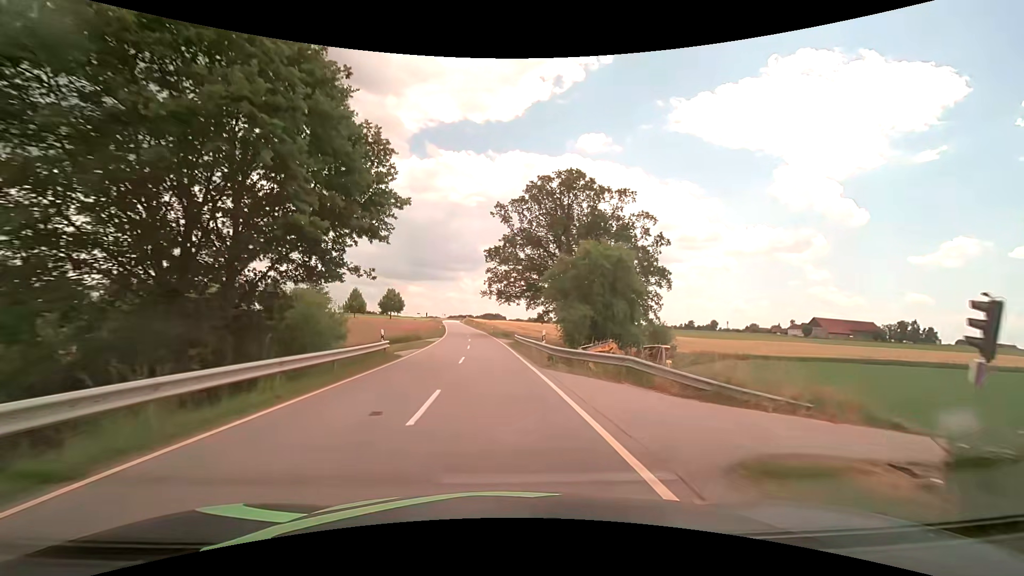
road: tertiary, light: Day
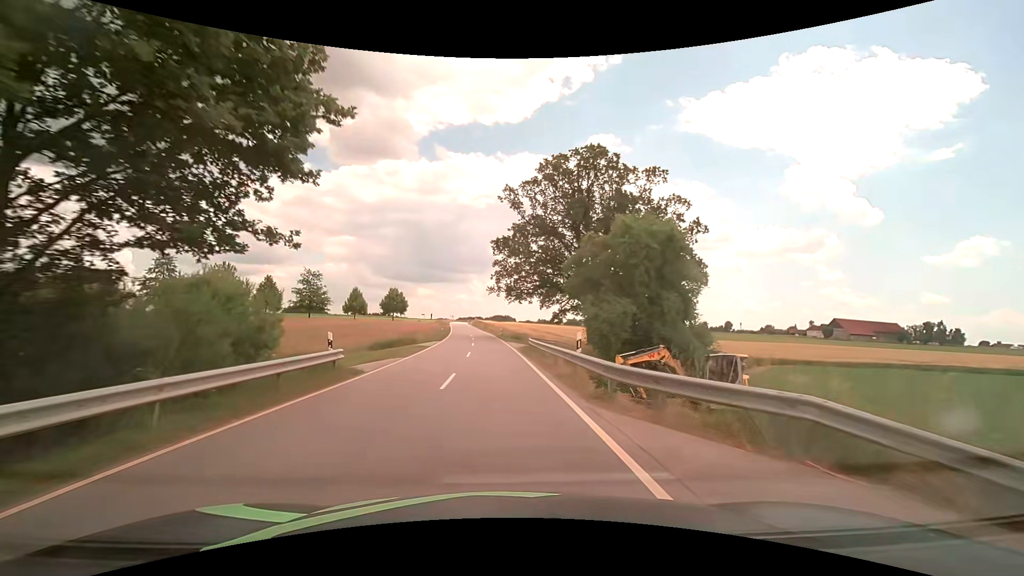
(-0.1, +8.1) m; -1°
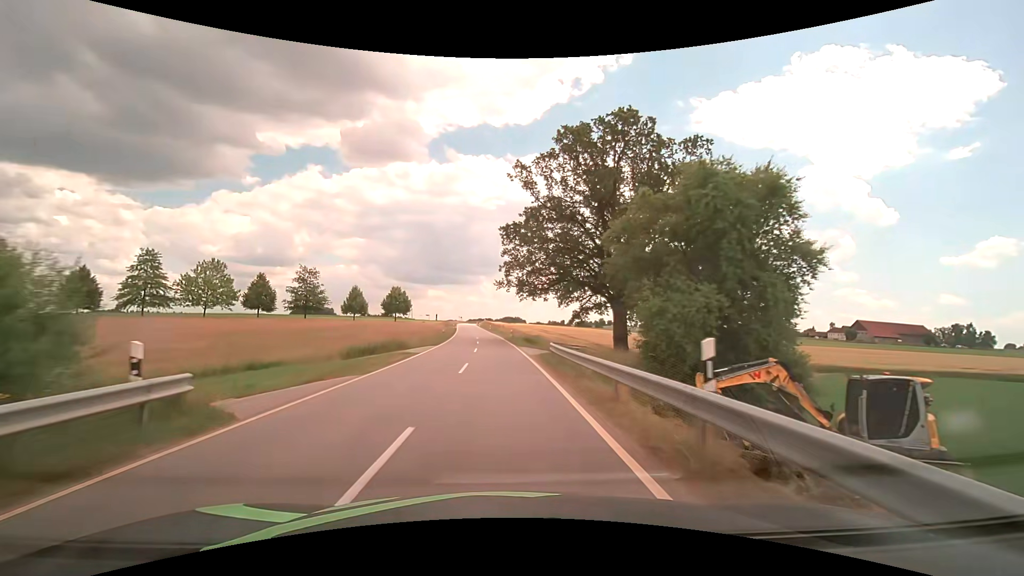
(-0.1, +8.4) m; -1°
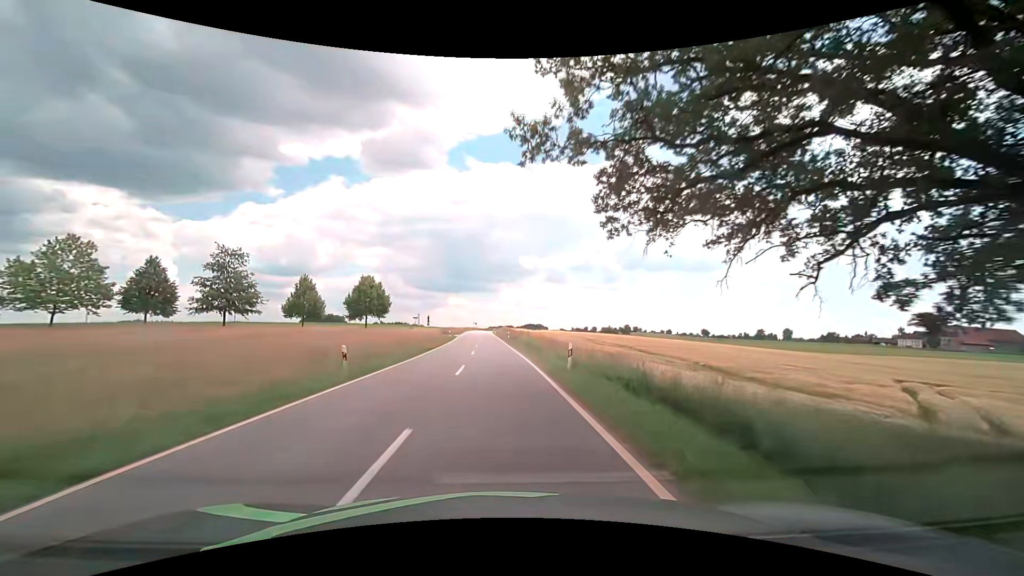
(-1.0, +37.0) m; -3°
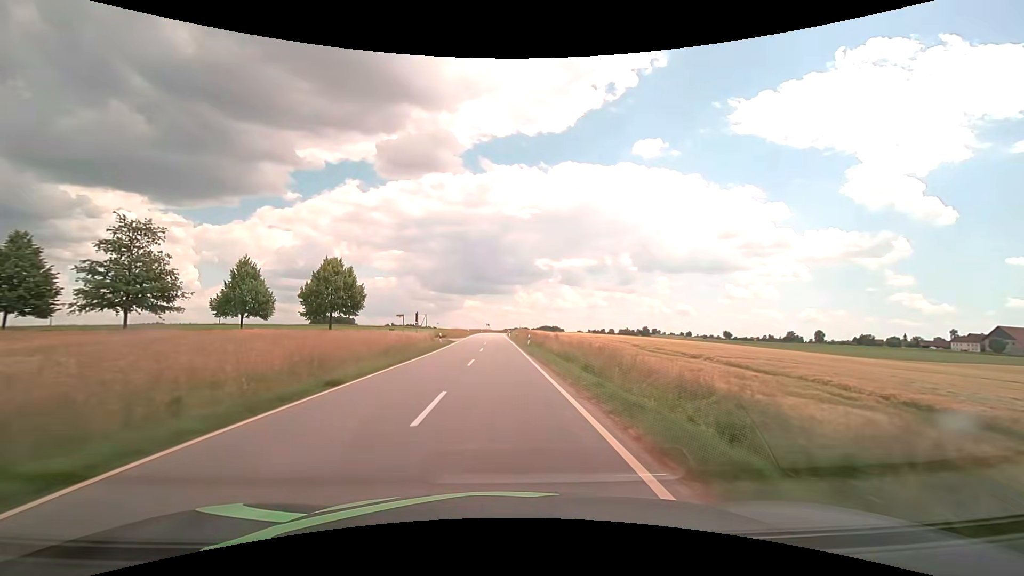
(-0.3, +20.4) m; -2°
